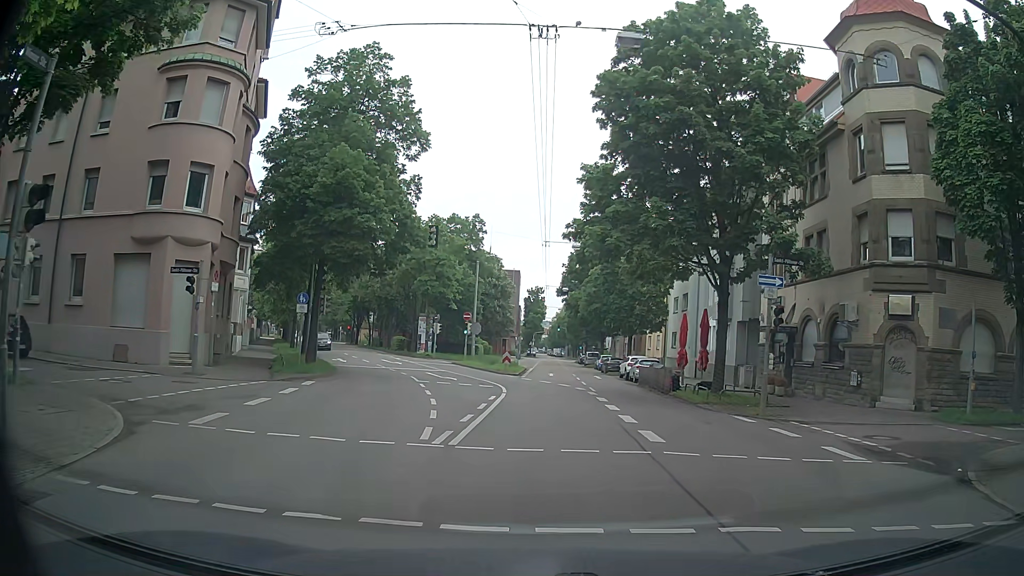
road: secondary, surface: asphalt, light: Day
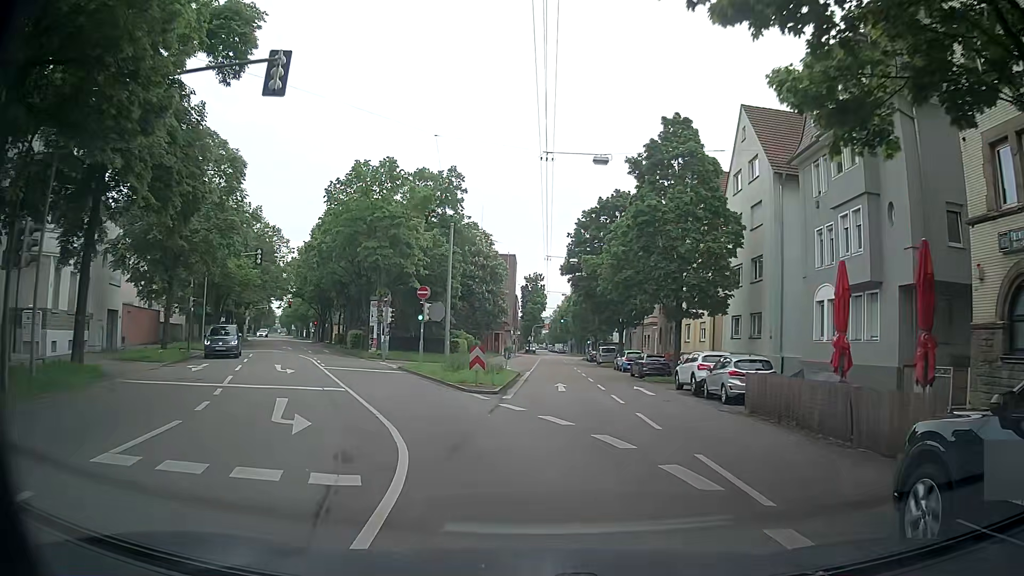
(0.0, +19.8) m; -1°
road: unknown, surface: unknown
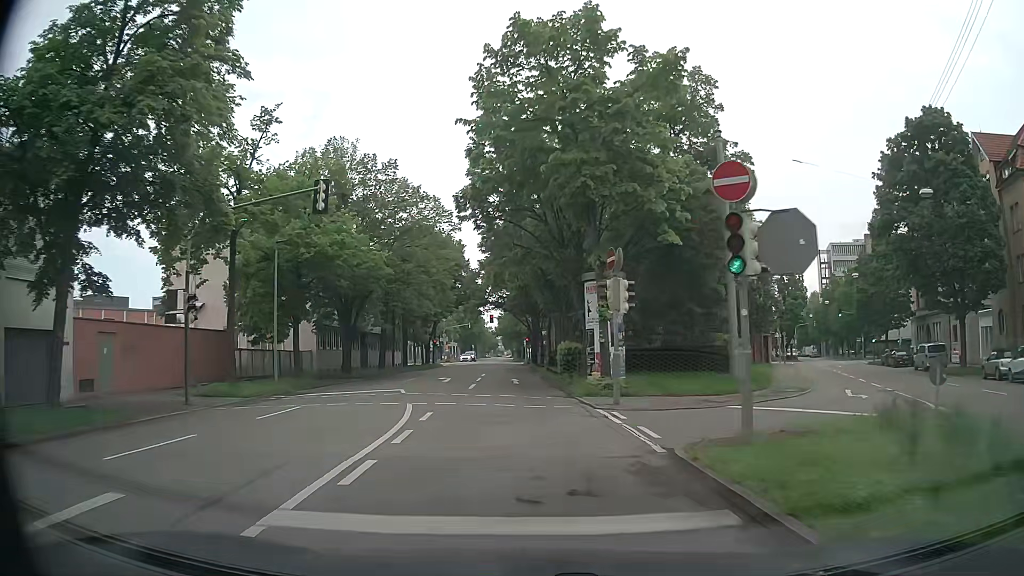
(-4.1, +22.8) m; -19°
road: secondary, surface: asphalt
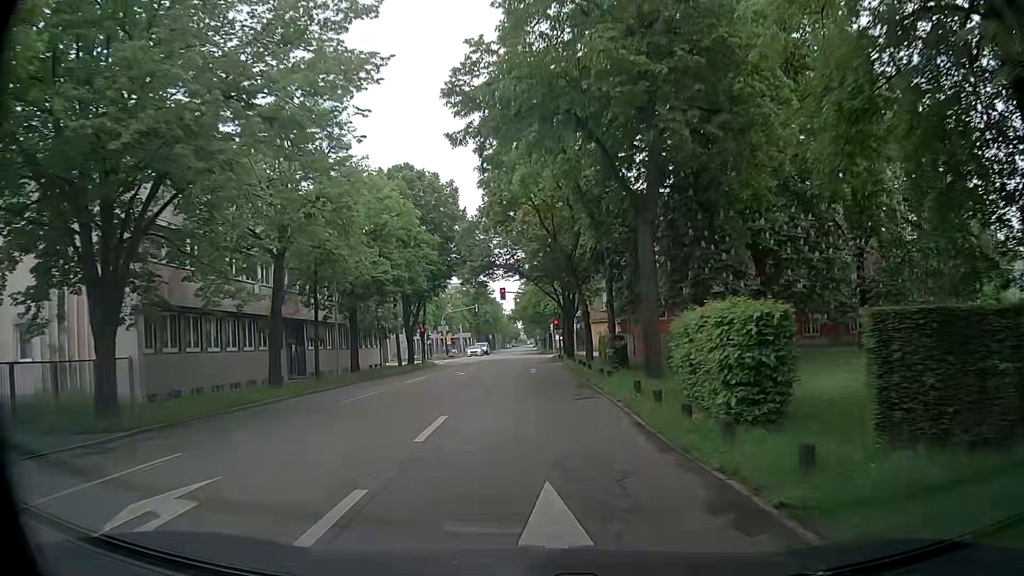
(-0.9, +26.8) m; -1°
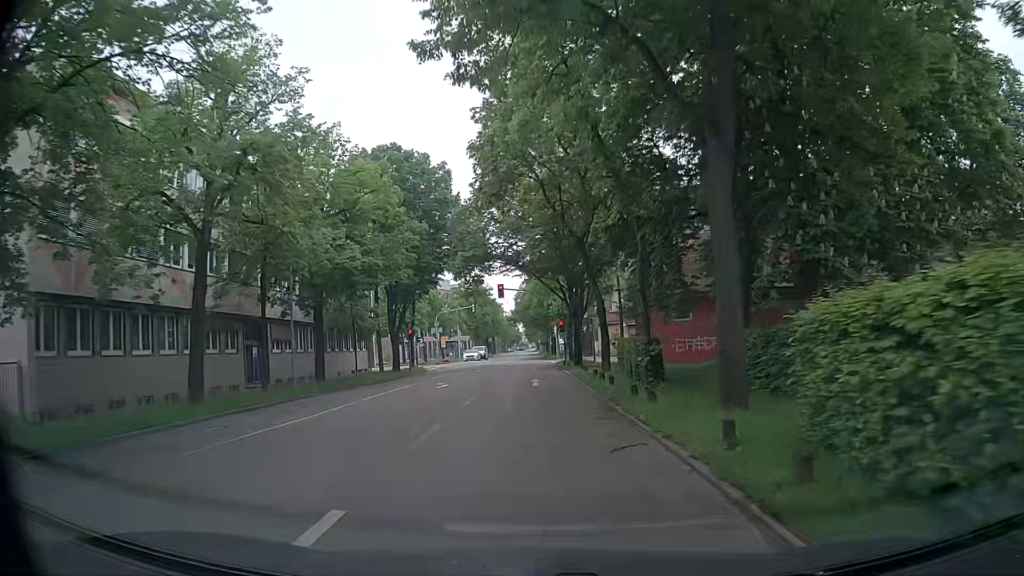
(-0.2, +6.7) m; -1°
